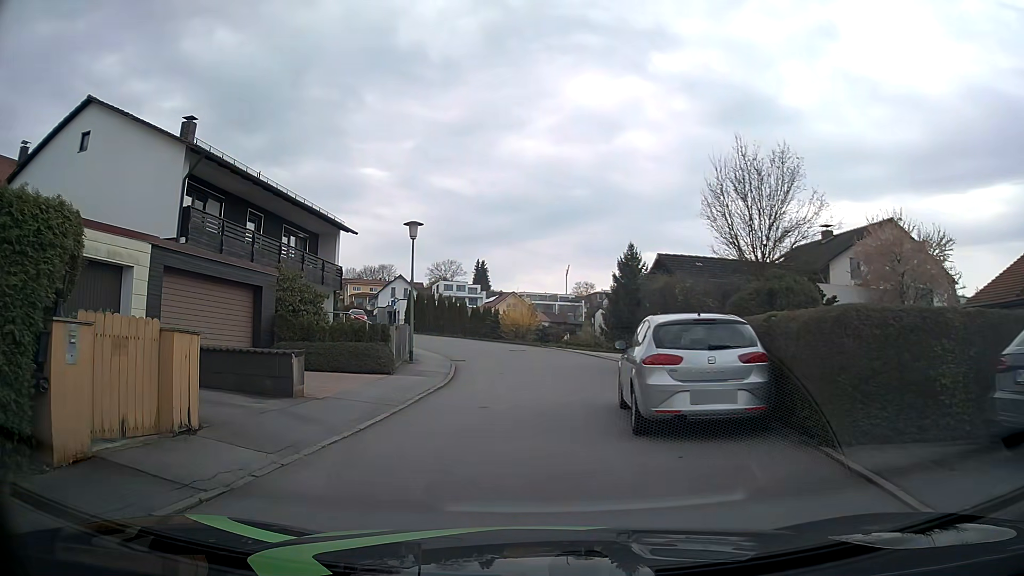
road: residential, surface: asphalt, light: Day
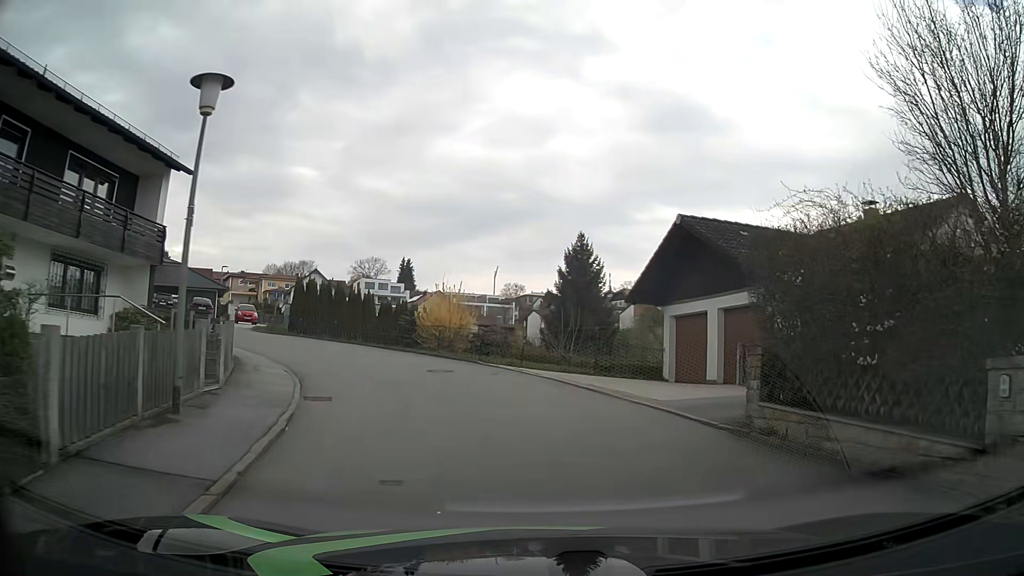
(-0.9, +13.1) m; +5°
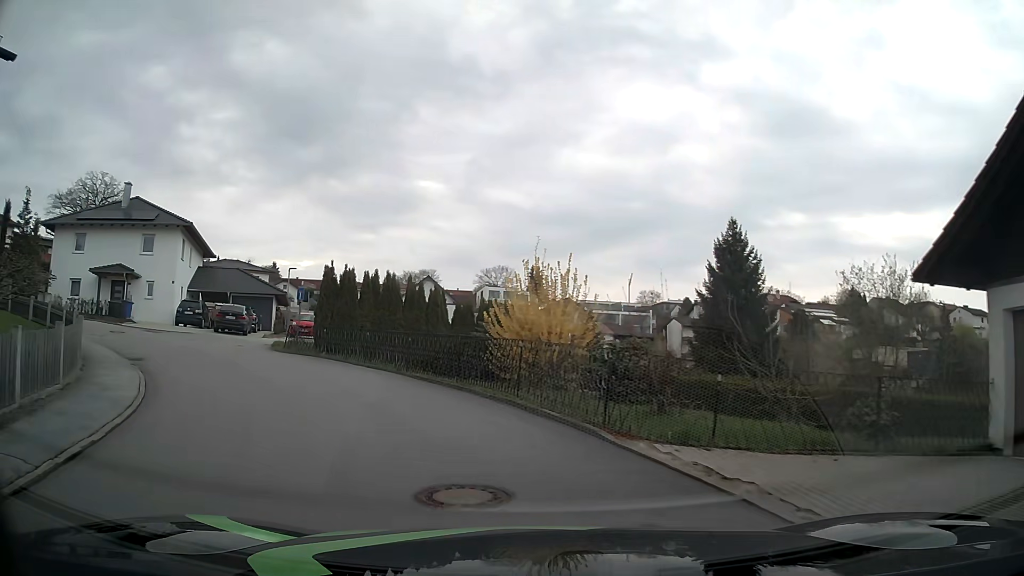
(-0.5, +12.7) m; -12°
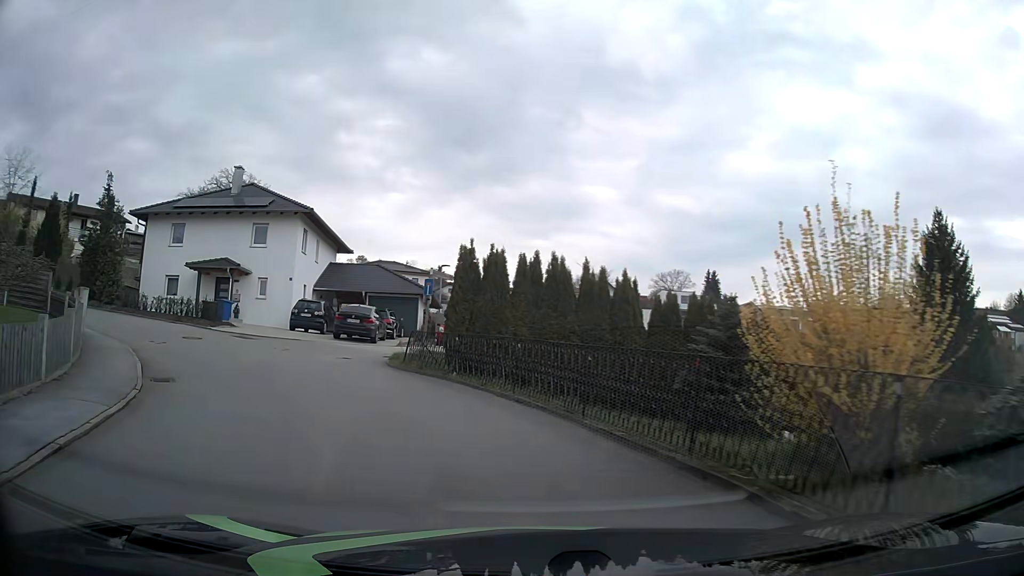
(-0.9, +7.2) m; -15°
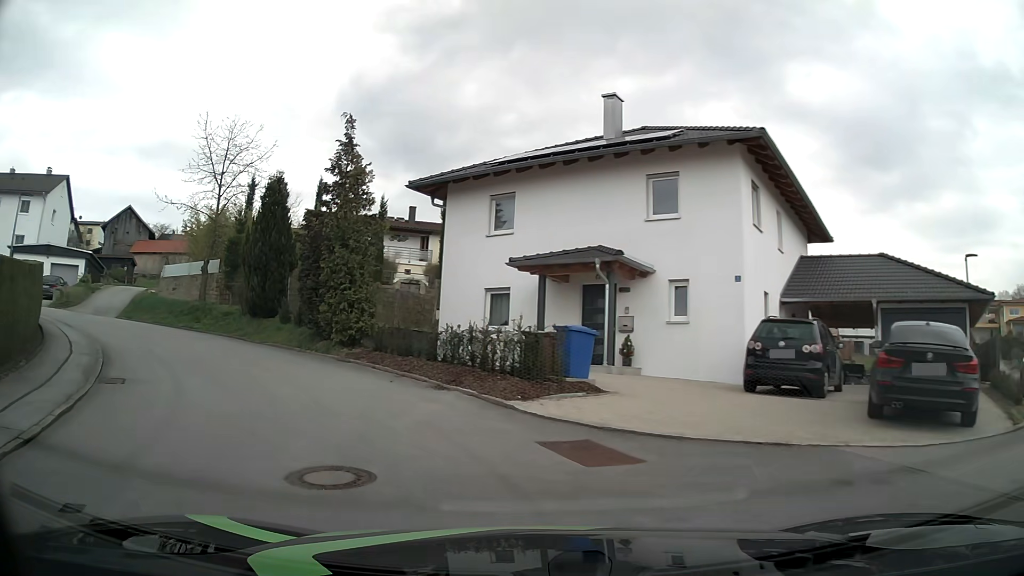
(-5.4, +17.3) m; -38°
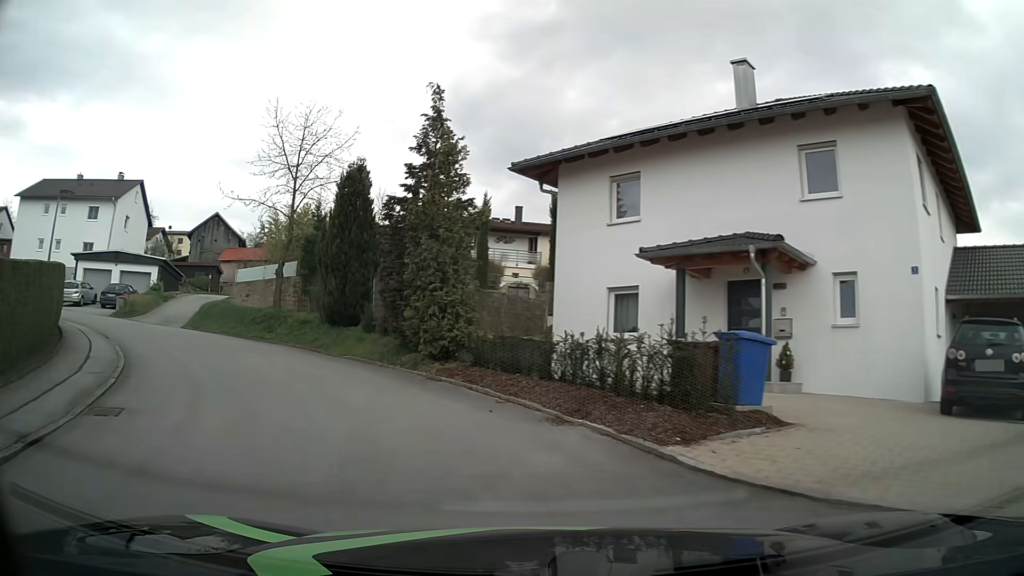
(-0.3, +3.4) m; -9°
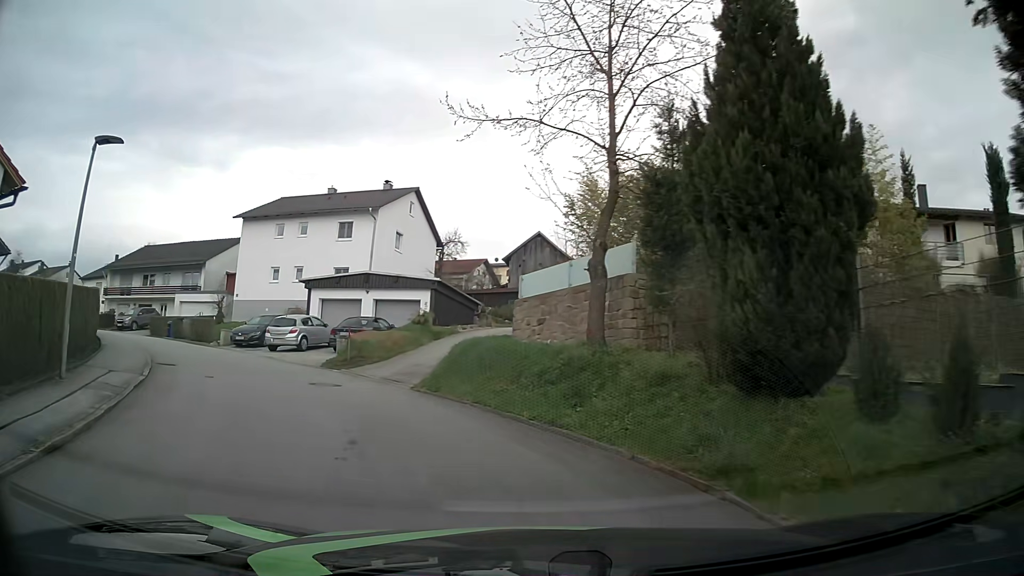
(-3.7, +13.1) m; -30°
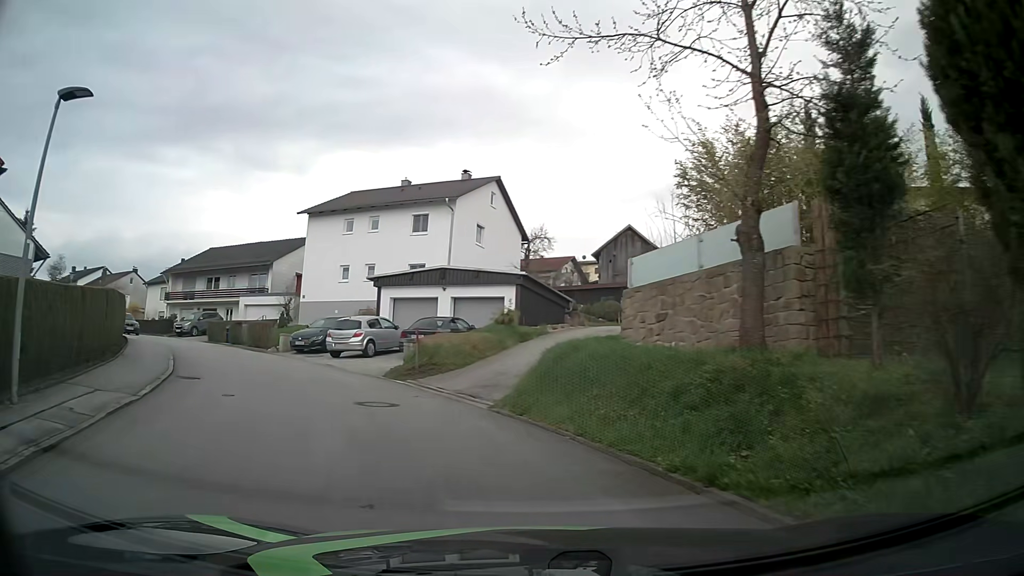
(-0.3, +3.5) m; -7°
(-2, +10) (-6, +19) (-12, +27) (-19, +34) (-26, +41) (-34, +47) (-42, +53) (-50, +59) (-59, +64) (-68, +69) m
